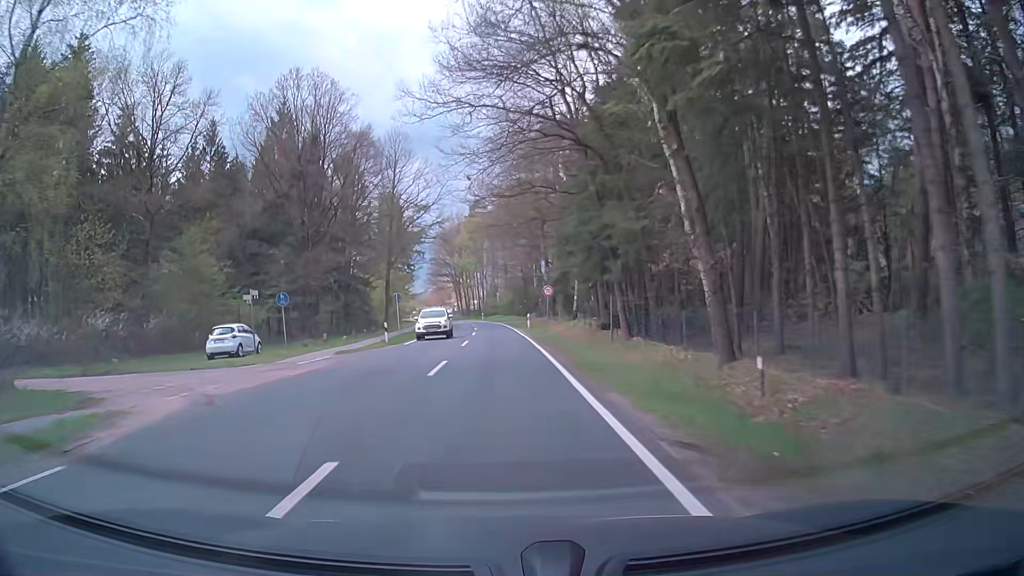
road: secondary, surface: asphalt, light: Day
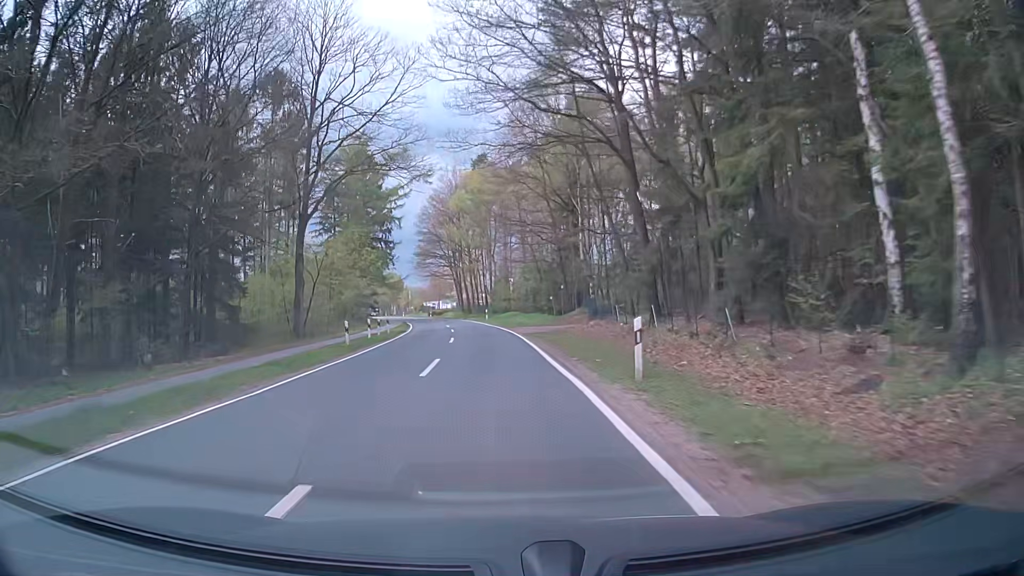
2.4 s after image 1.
(+0.3, +37.8) m; 0°
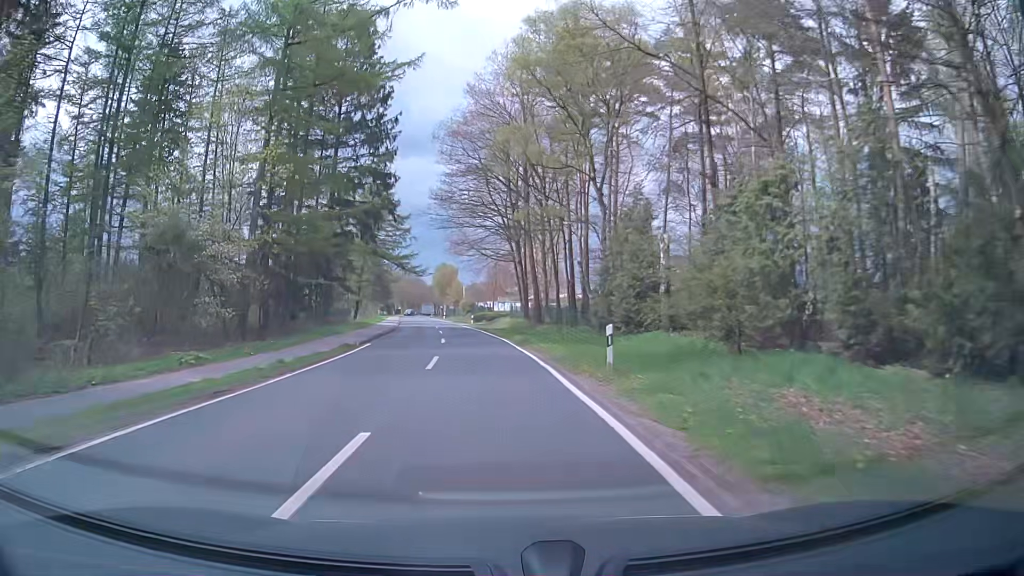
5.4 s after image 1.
(-2.3, +46.7) m; -6°
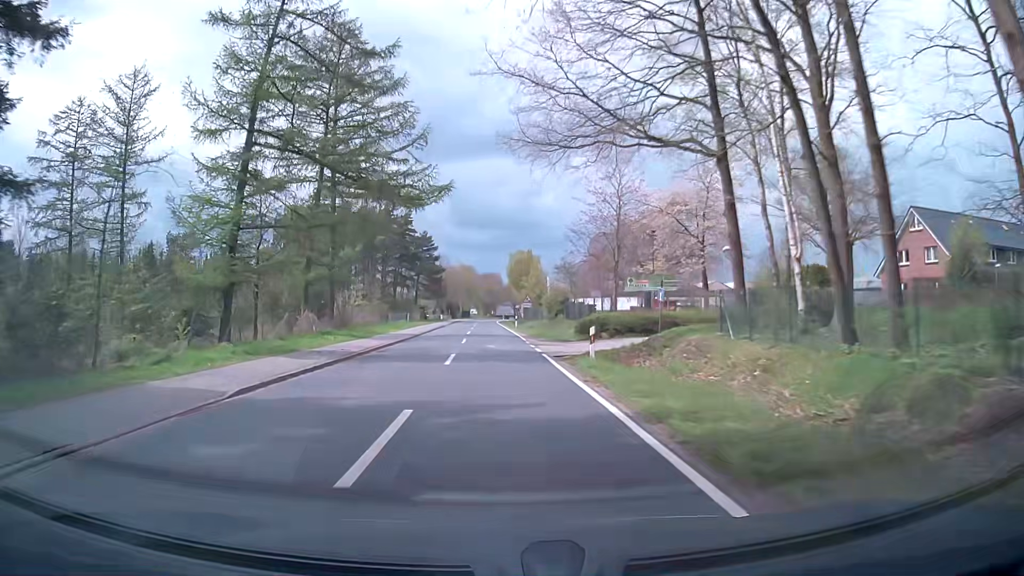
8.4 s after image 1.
(-2.8, +47.2) m; -8°
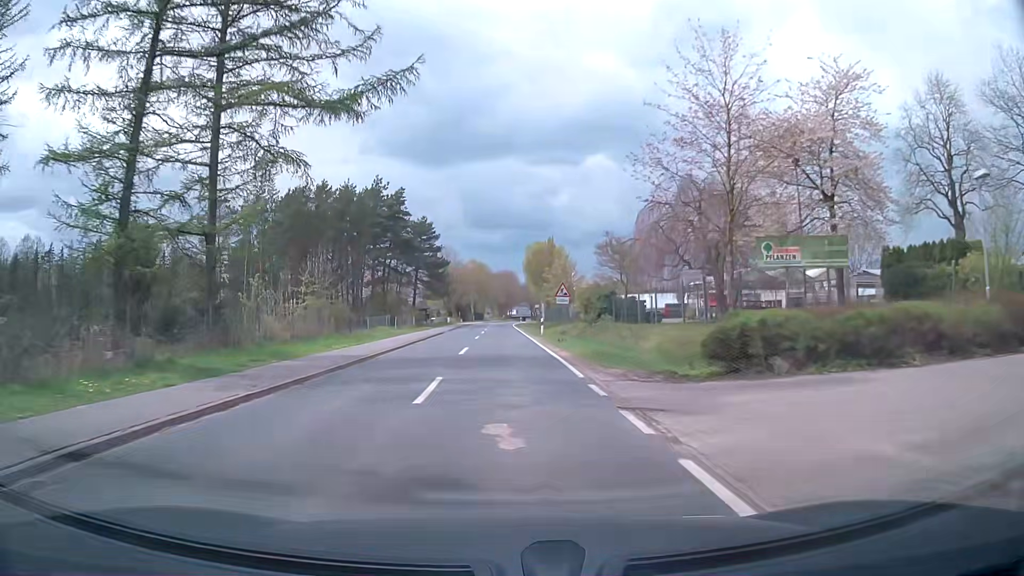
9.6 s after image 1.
(0.0, +19.5) m; -1°
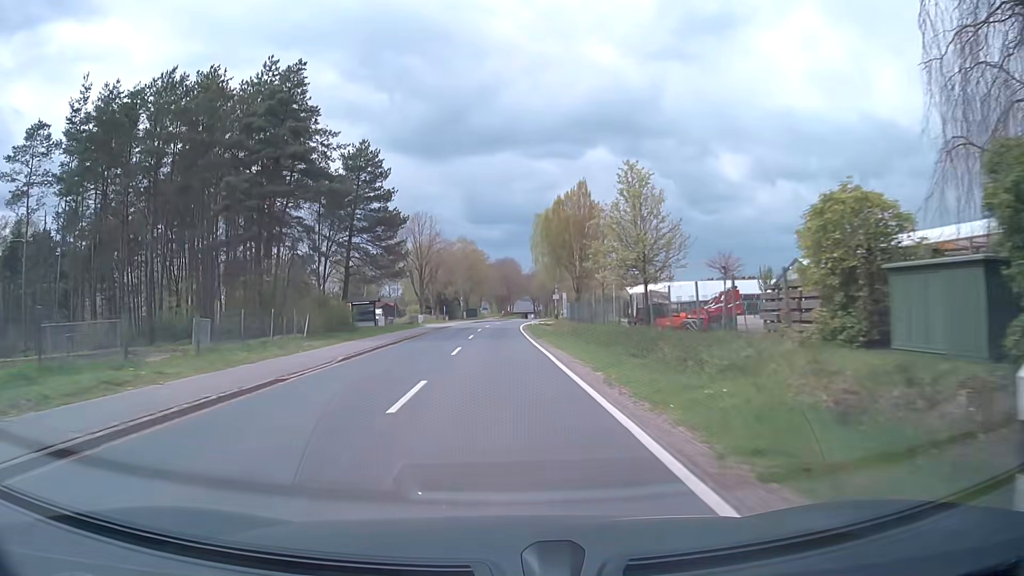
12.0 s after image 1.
(0.0, +39.6) m; 0°
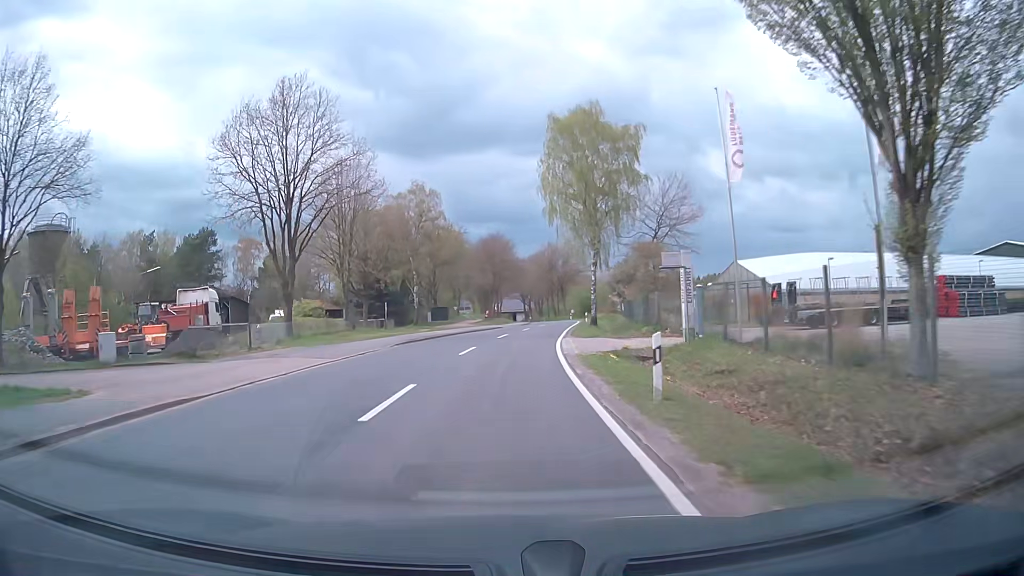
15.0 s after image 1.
(+0.1, +49.7) m; +2°
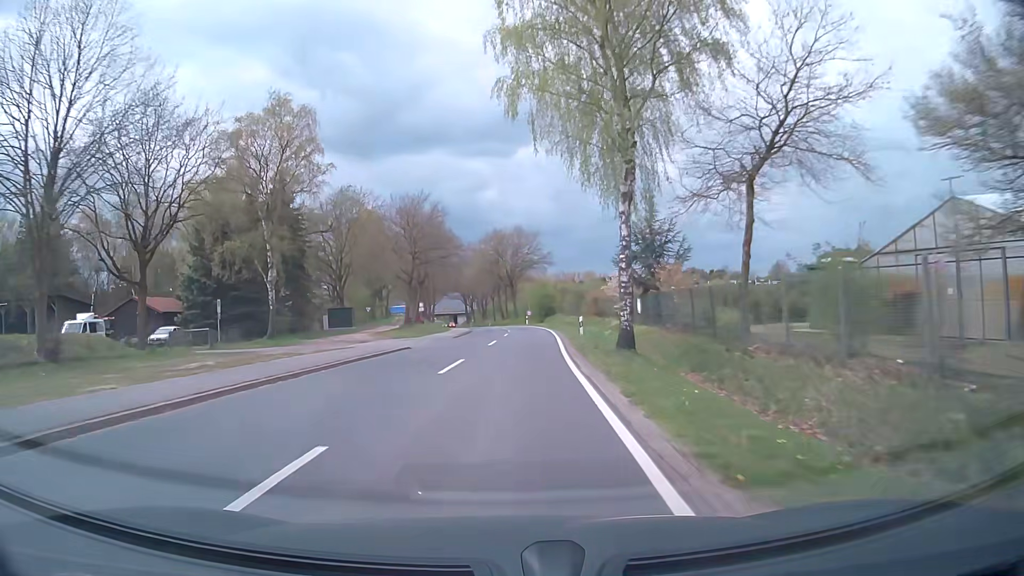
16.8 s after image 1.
(+1.2, +29.9) m; +5°
(0, +10) (0, +20) (+1, +30) (+1, +40) (+2, +50) (+2, +60) (+1, +70) (+1, +80) (0, +90) (-2, +100) m
